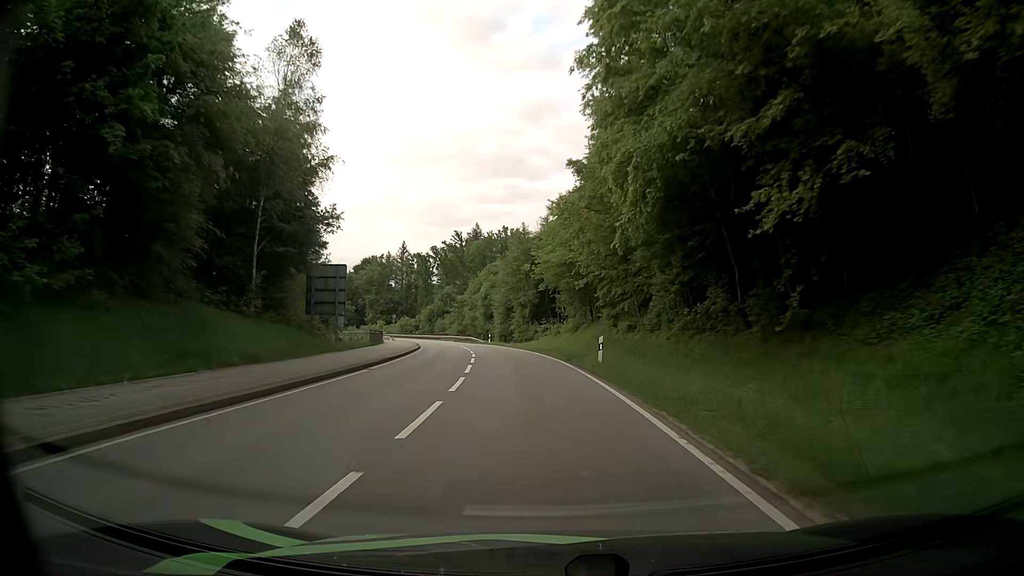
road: secondary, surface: asphalt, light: Day
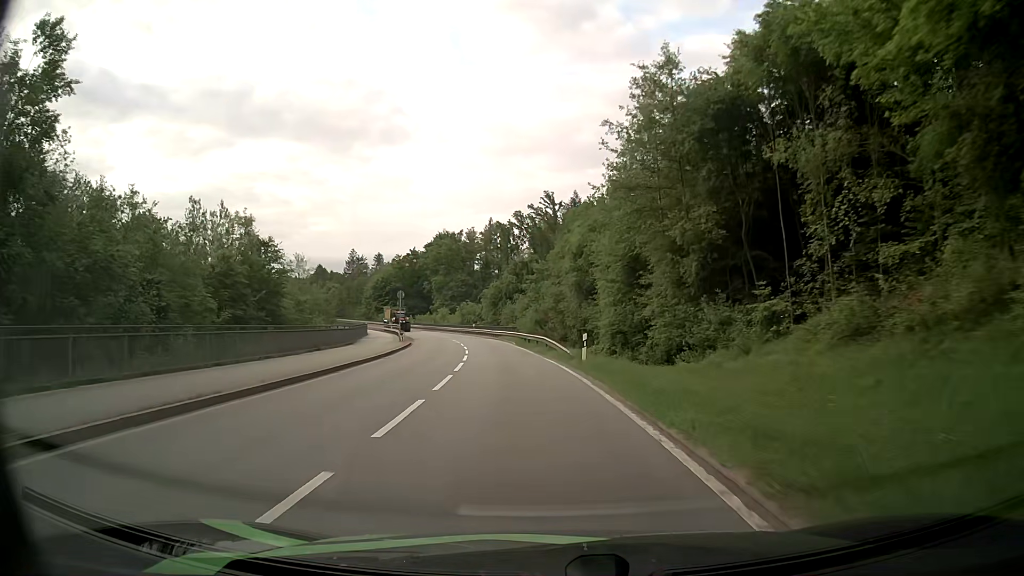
(-3.5, +48.3) m; -8°
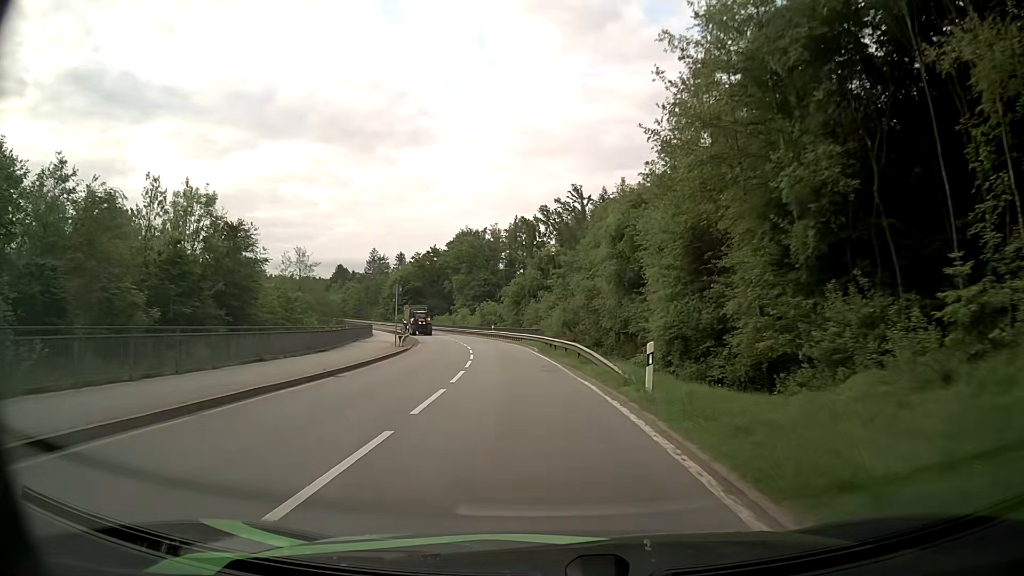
(-0.3, +9.6) m; -3°
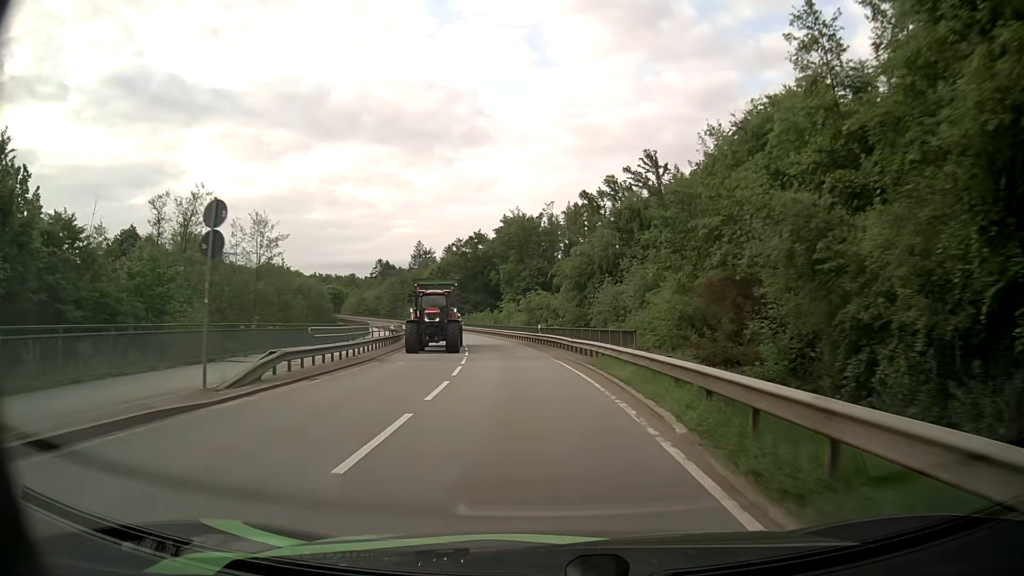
(-1.3, +28.7) m; -5°
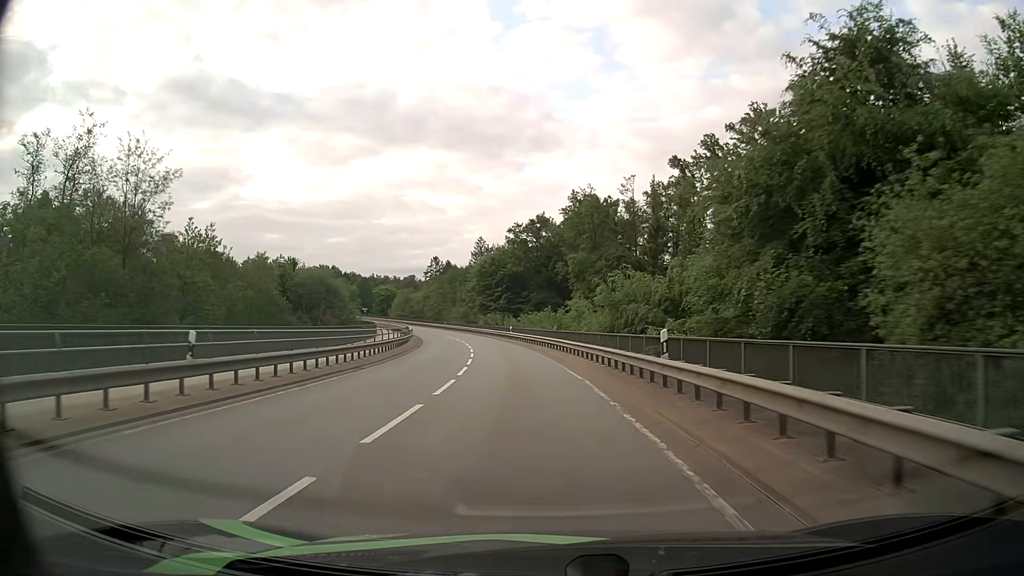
(-1.2, +28.4) m; -6°
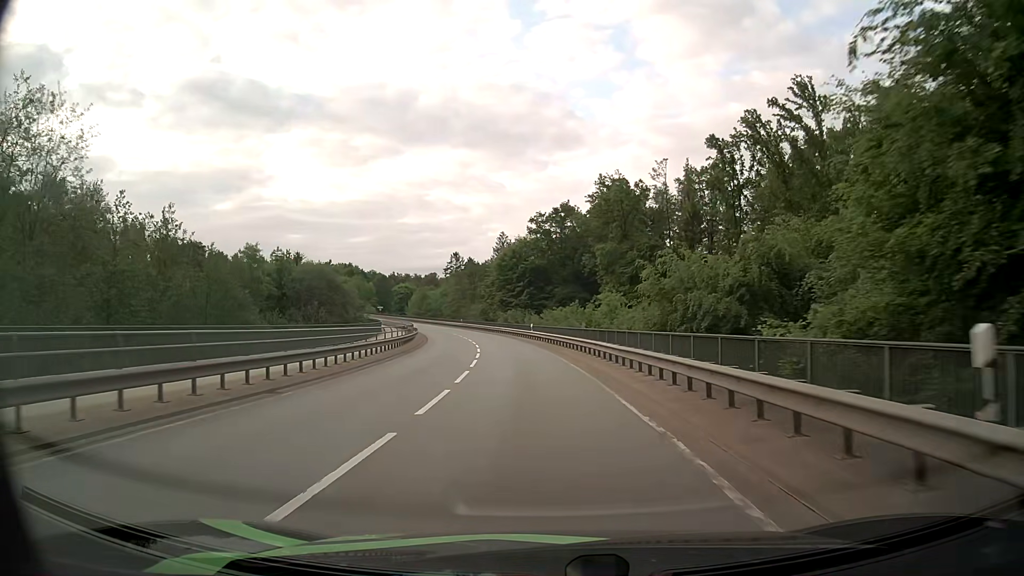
(-0.2, +9.4) m; -2°
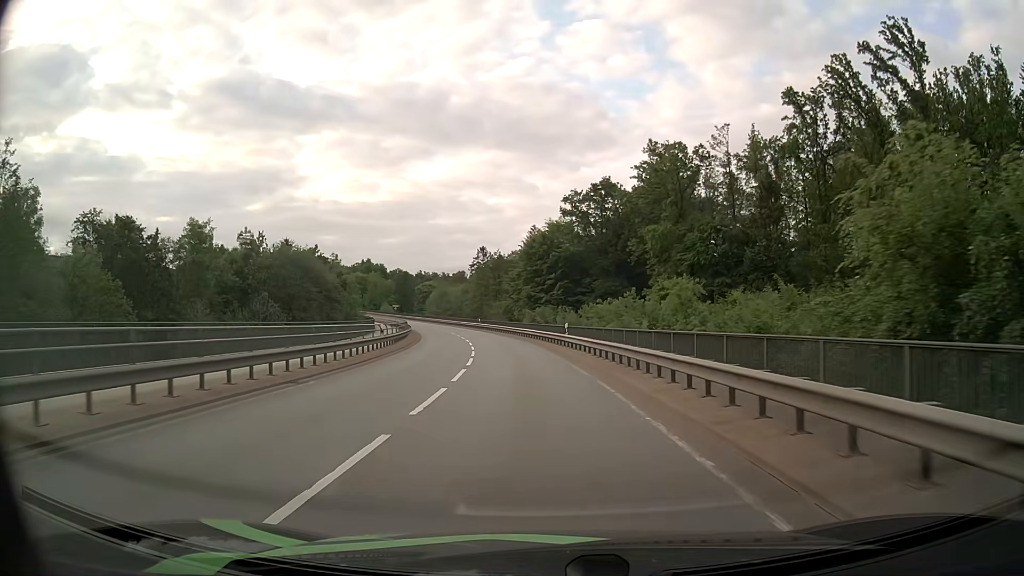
(-0.5, +18.7) m; -3°
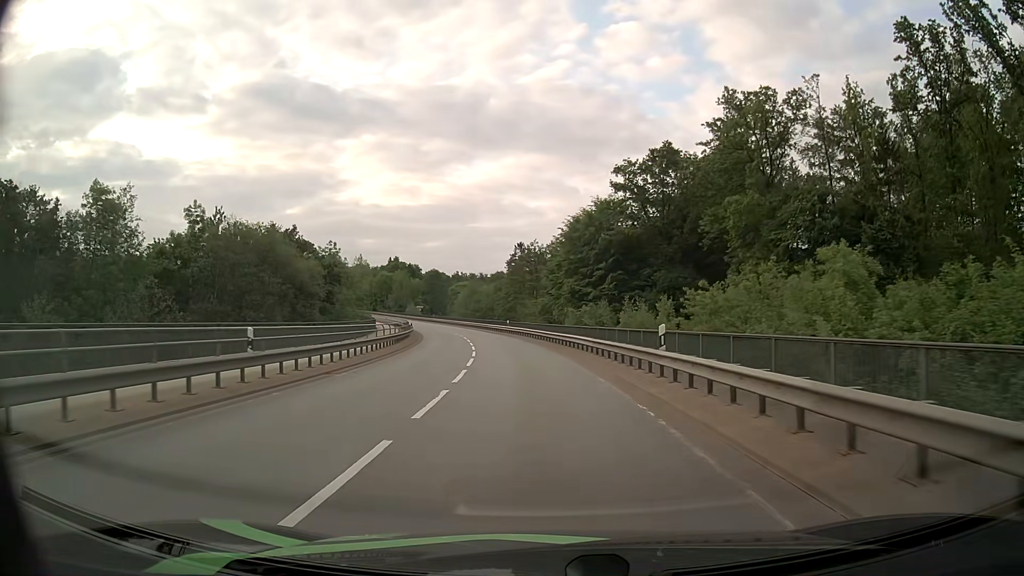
(-0.6, +18.5) m; -4°
(0, +10) (0, +20) (-1, +30) (-2, +40) (-4, +50) (-5, +60) (-7, +69) (-10, +79) (-12, +89) (-15, +98) m
